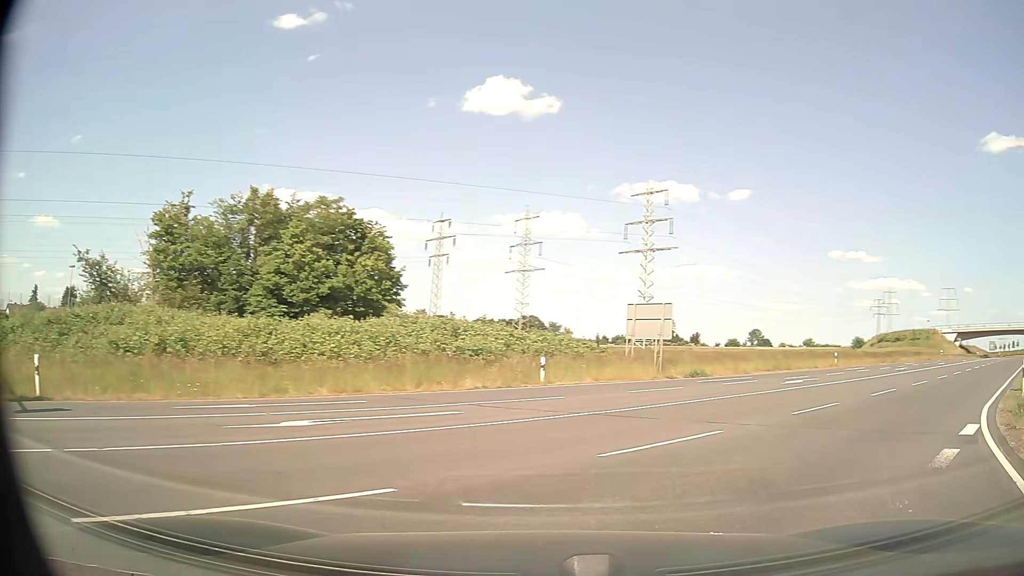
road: primary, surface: asphalt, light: Day
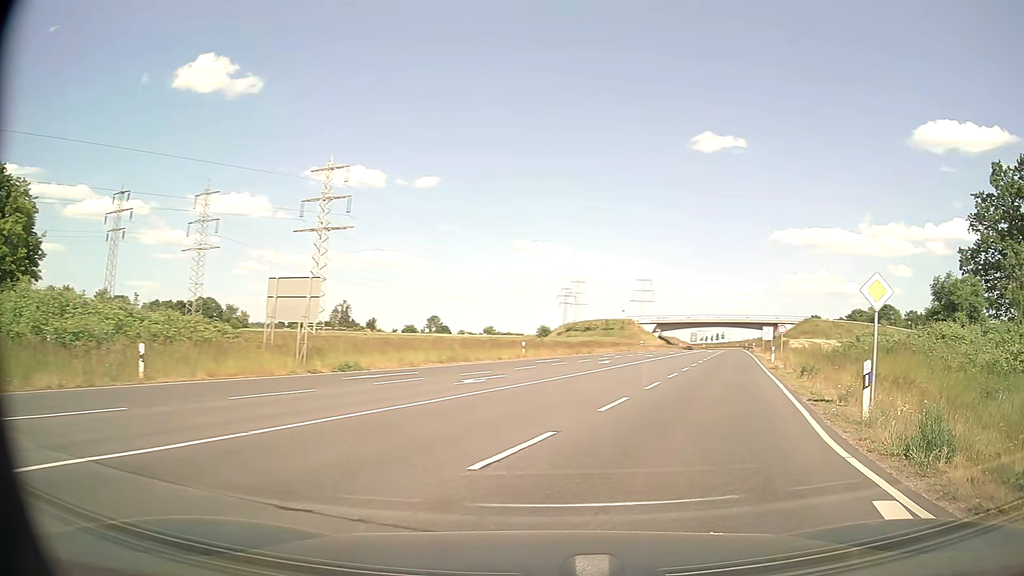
(+1.8, +6.7) m; +28°
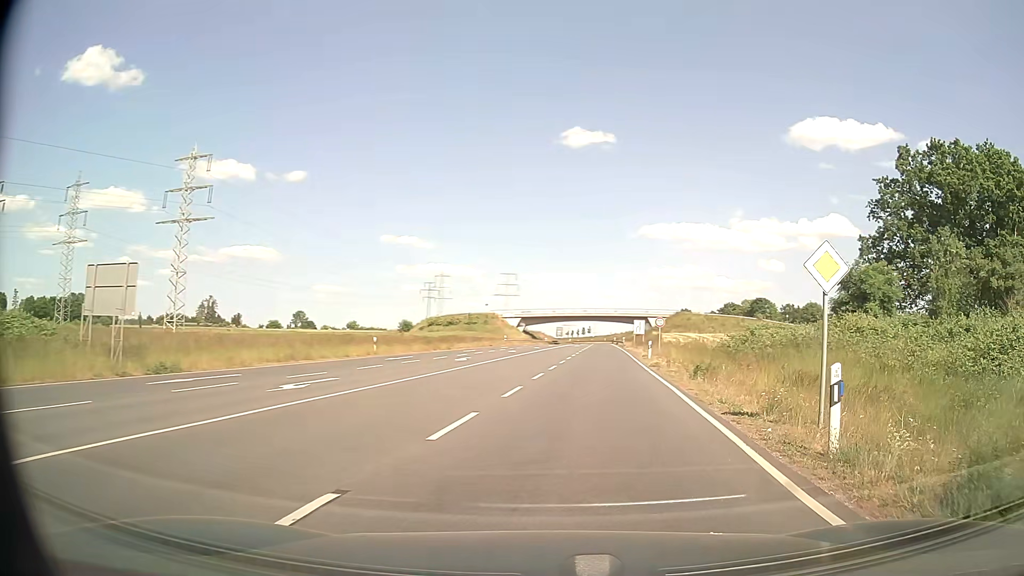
(+0.4, +4.1) m; +12°
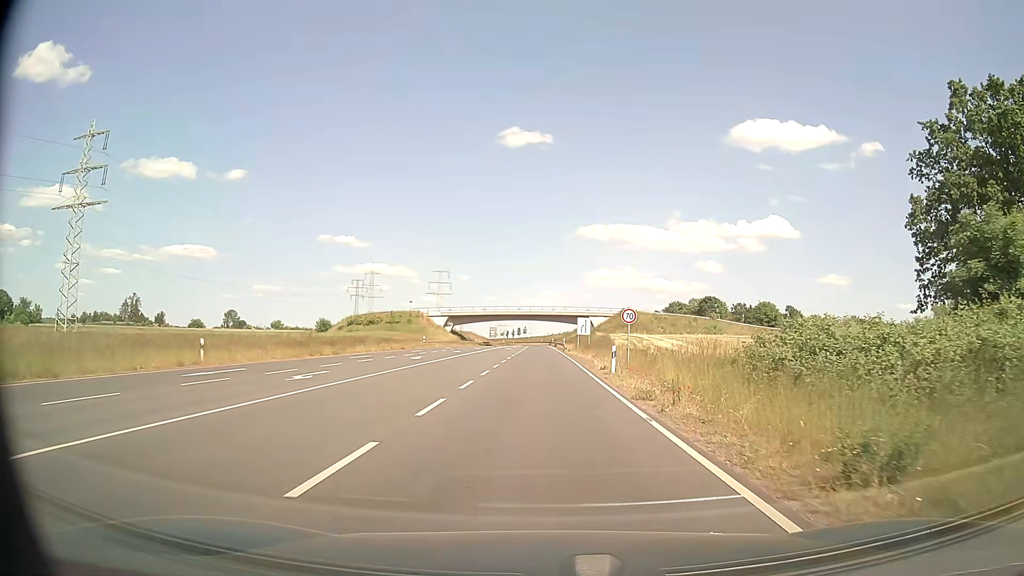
(+1.4, +15.2) m; +6°
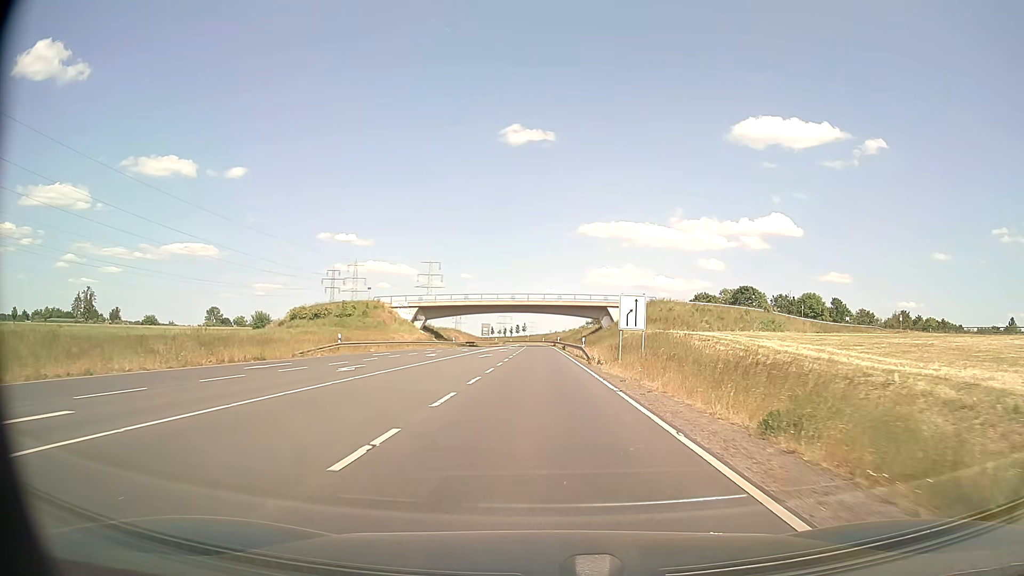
(+0.1, +35.5) m; 0°
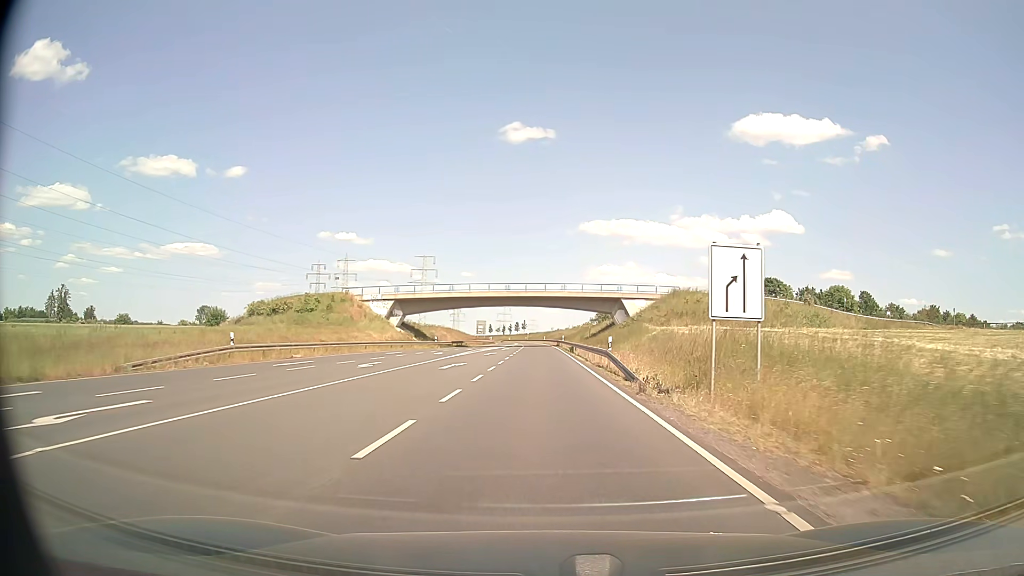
(0.0, +17.4) m; 0°
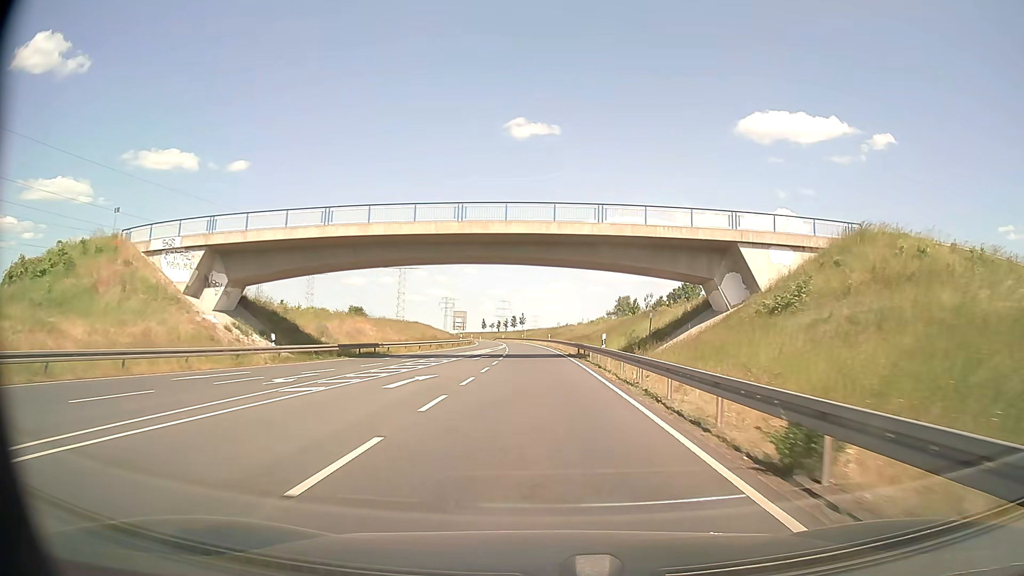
(0.0, +50.5) m; 0°
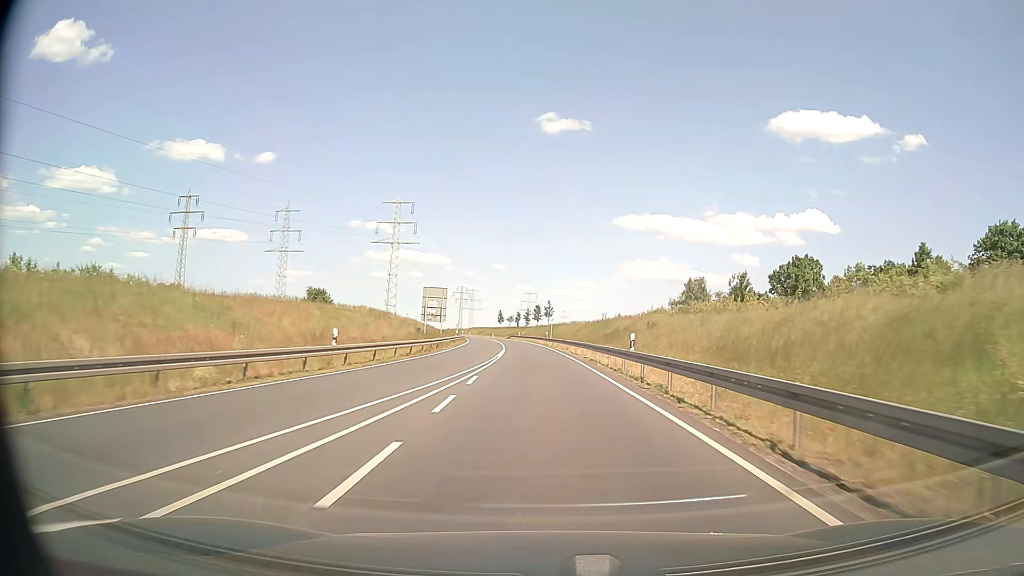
(-1.2, +54.5) m; -2°
(0, +10) (0, +20) (0, +30) (-1, +40) (-1, +50) (-2, +60) (-2, +70) (-3, +80) (-4, +90) (-5, +100) m
